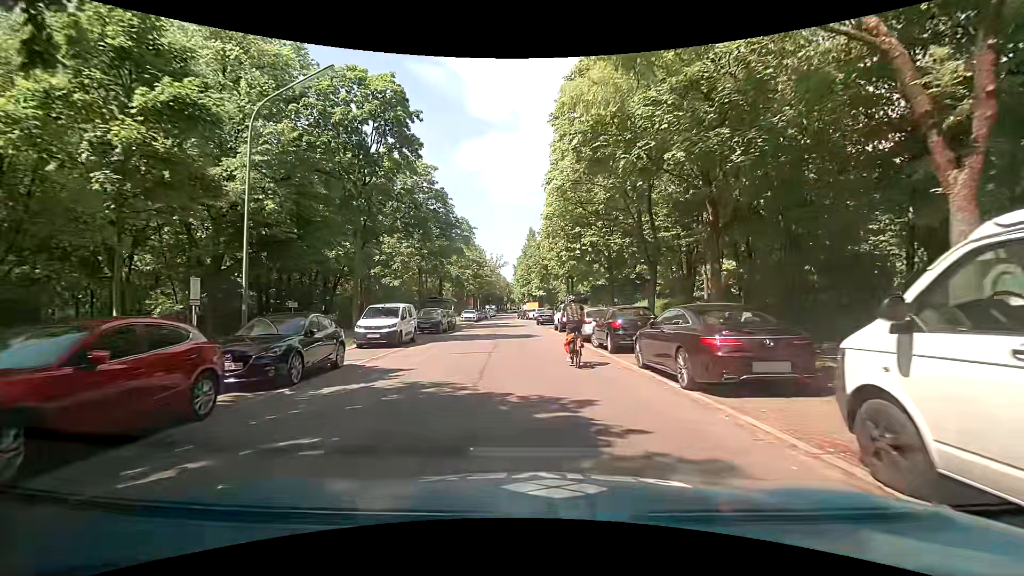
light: Day
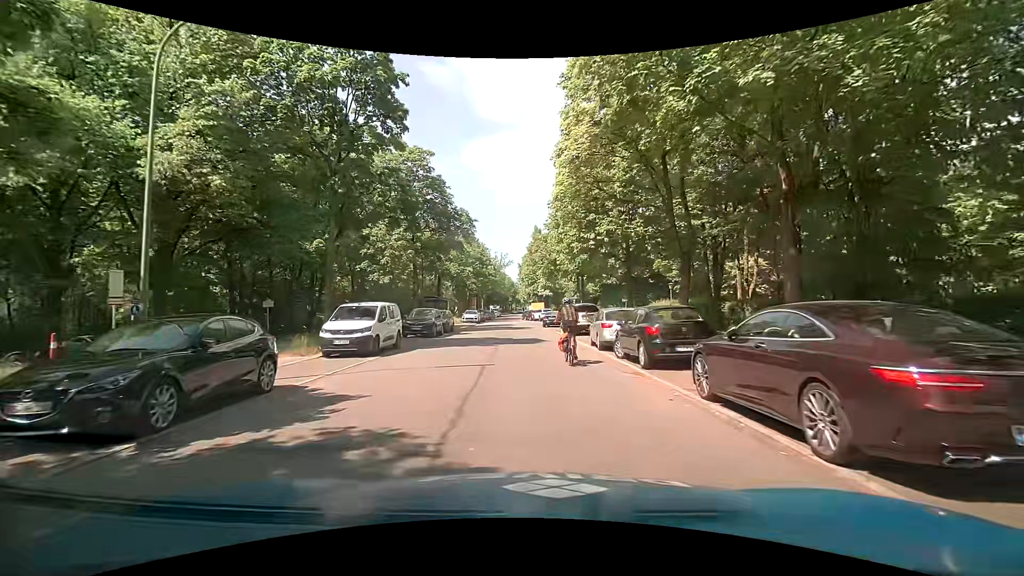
(-0.1, +3.8) m; -3°
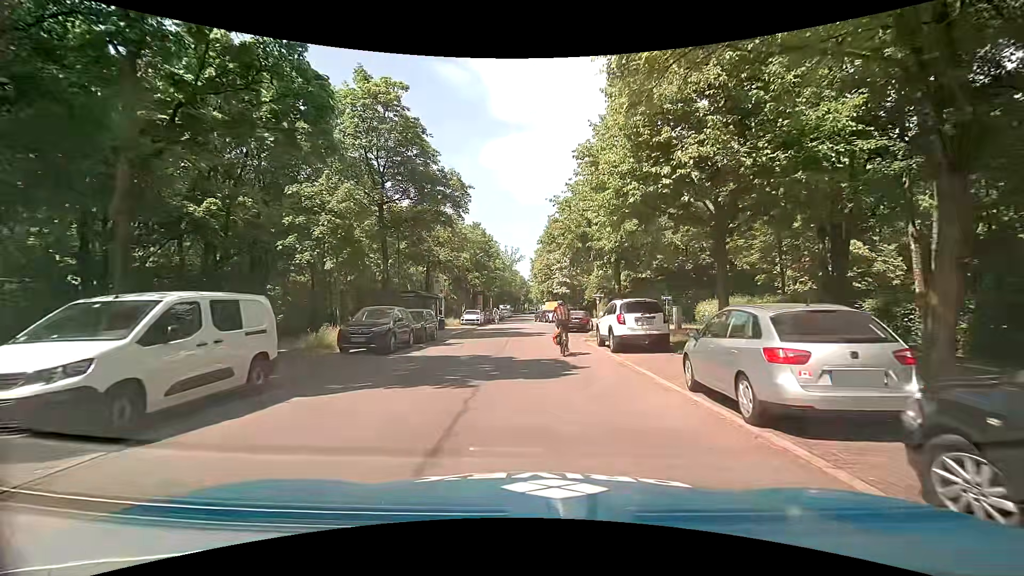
(0.0, +10.8) m; -3°
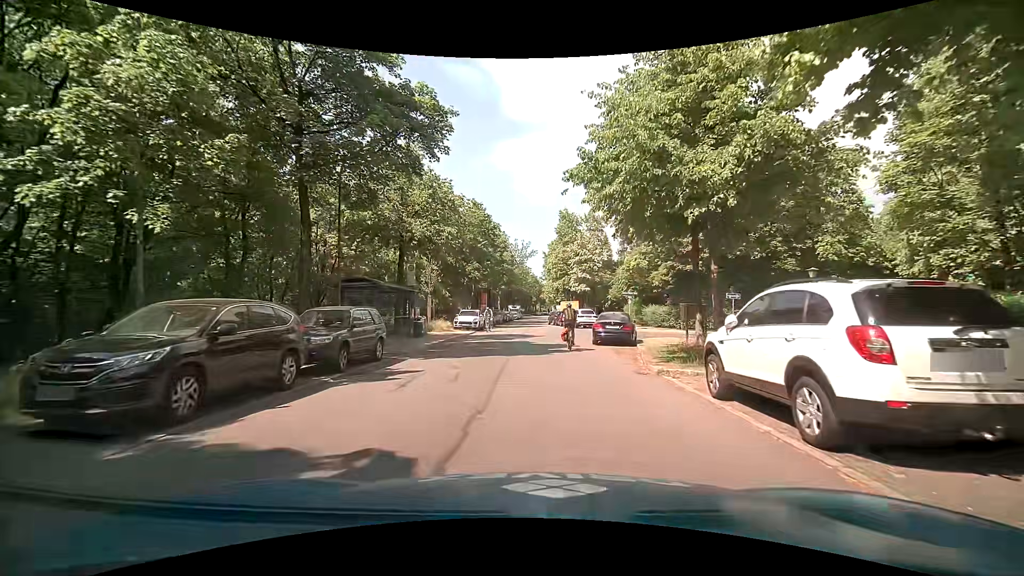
(+0.3, +11.1) m; -1°
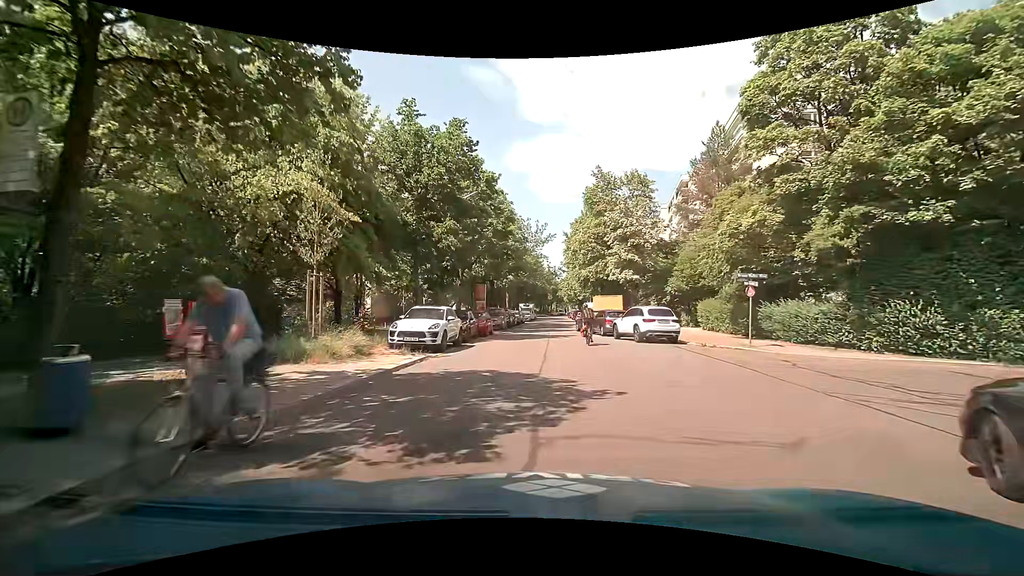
(+0.2, +20.2) m; 0°
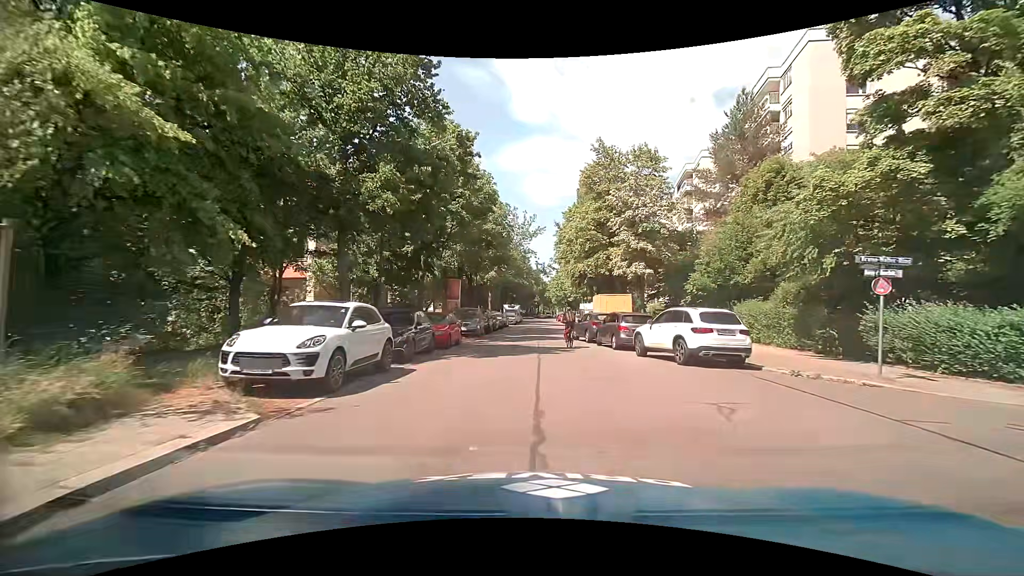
(+0.1, +8.7) m; +2°
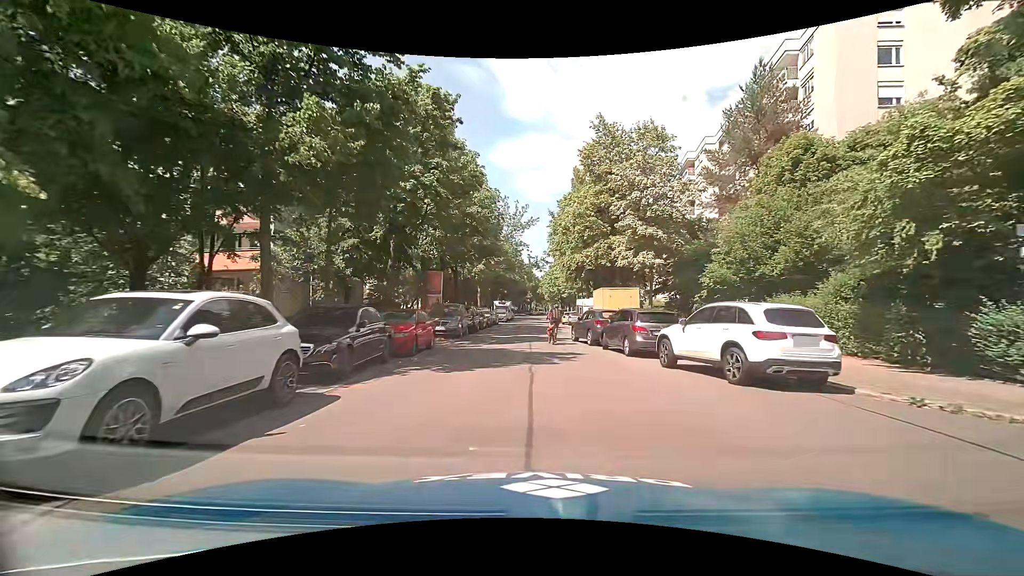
(0.0, +4.4) m; +2°
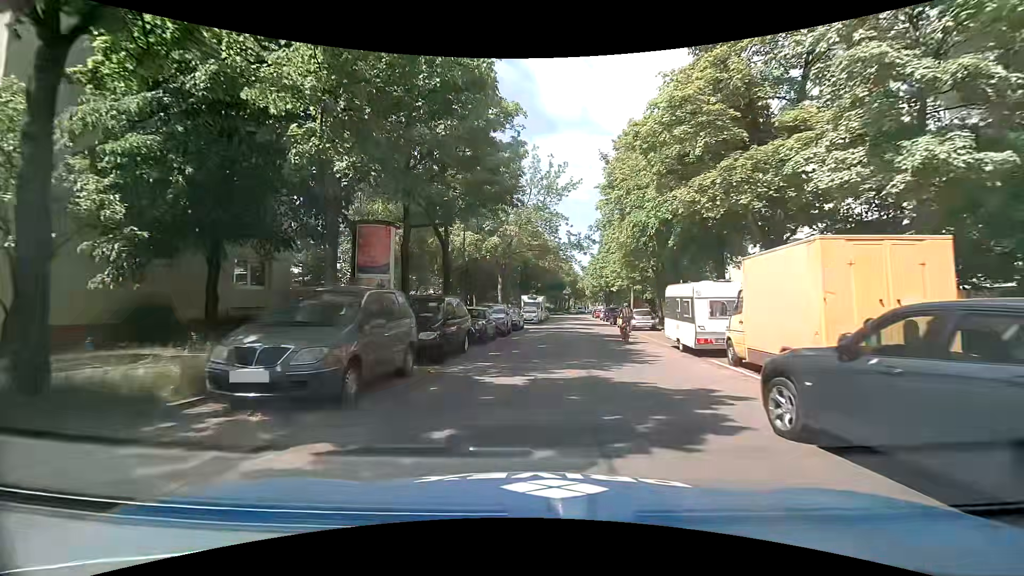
(-0.6, +17.7) m; -5°
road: residential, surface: asphalt
(0, +10) (+2, +20) (+3, +30) (+4, +40) (+5, +50) (+5, +60) (+6, +70) (+7, +80) (+7, +90) (+8, +100) m
